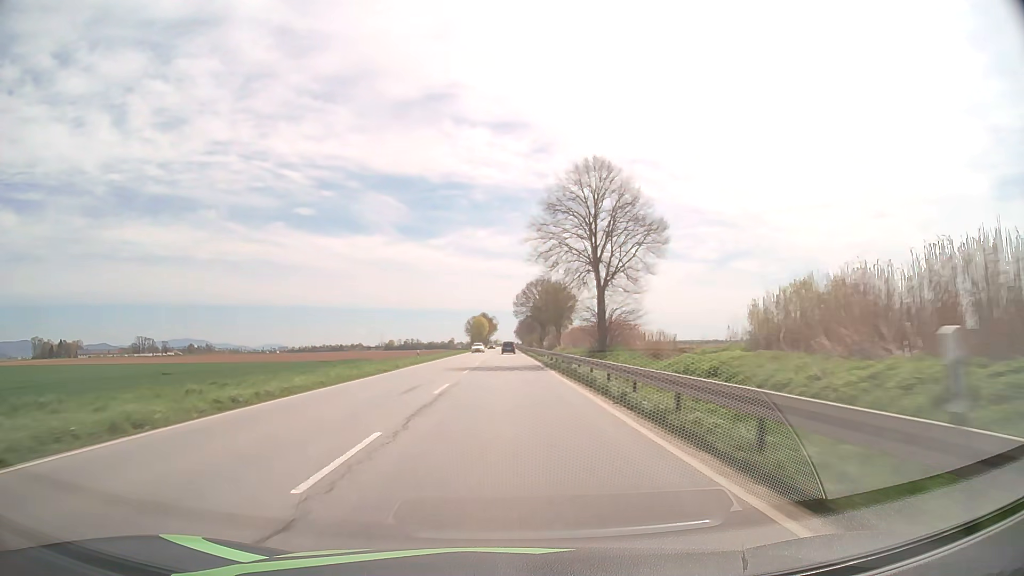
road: primary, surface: asphalt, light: Day
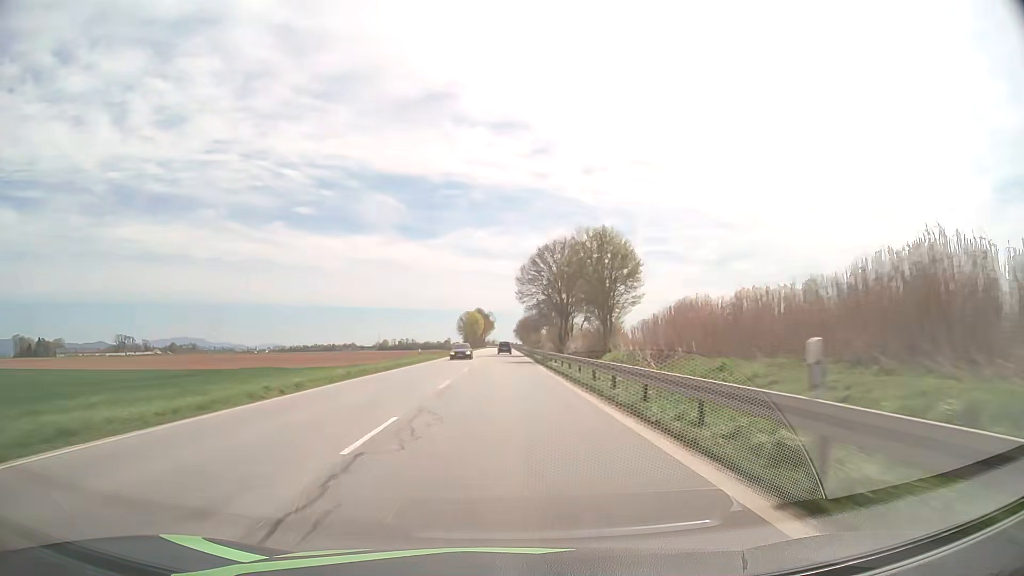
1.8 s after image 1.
(0.0, +45.8) m; 0°
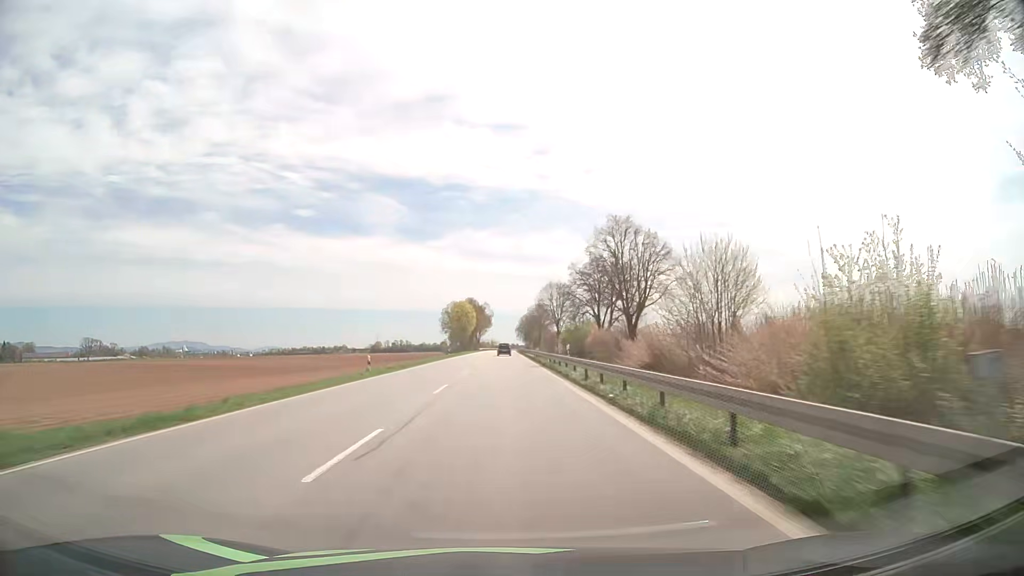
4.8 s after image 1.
(-0.4, +73.7) m; 0°
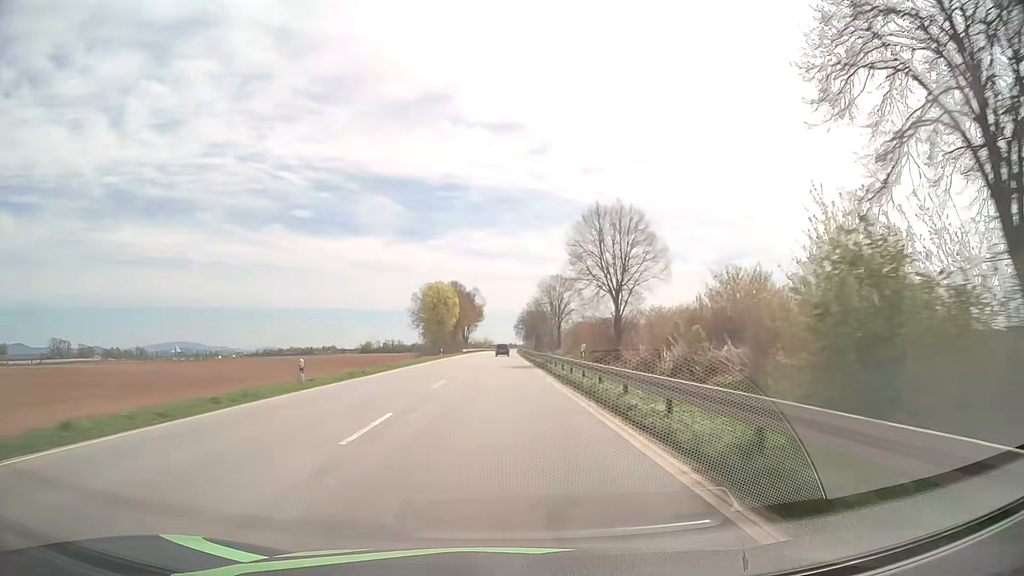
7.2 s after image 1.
(+0.2, +57.7) m; 0°
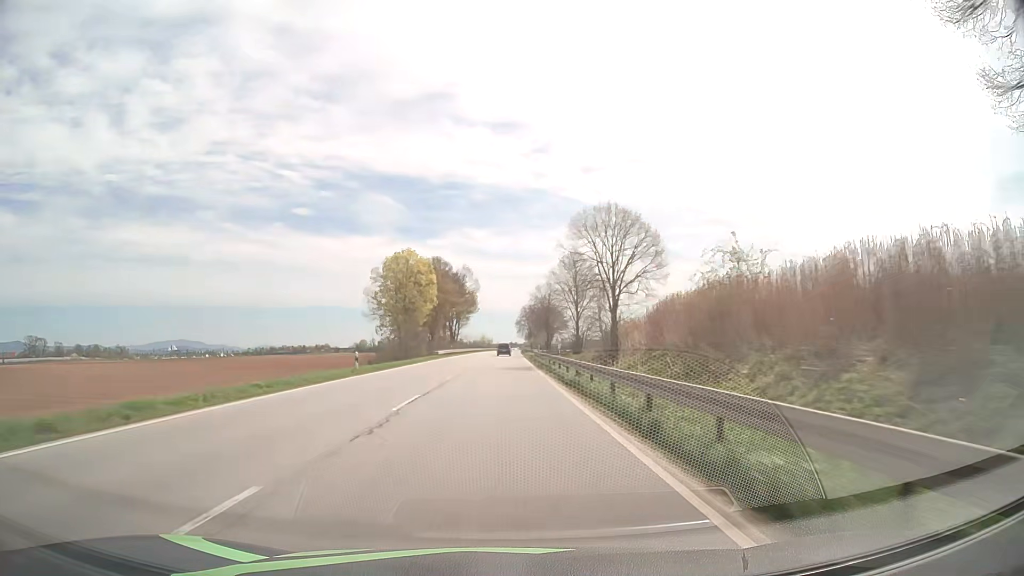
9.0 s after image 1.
(0.0, +43.2) m; 0°
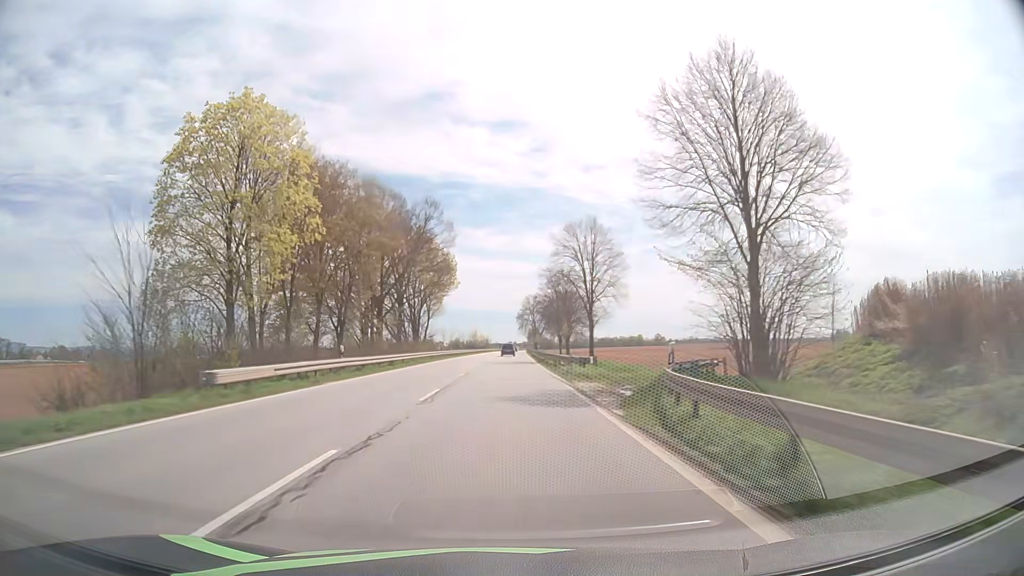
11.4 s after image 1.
(0.0, +57.9) m; 0°
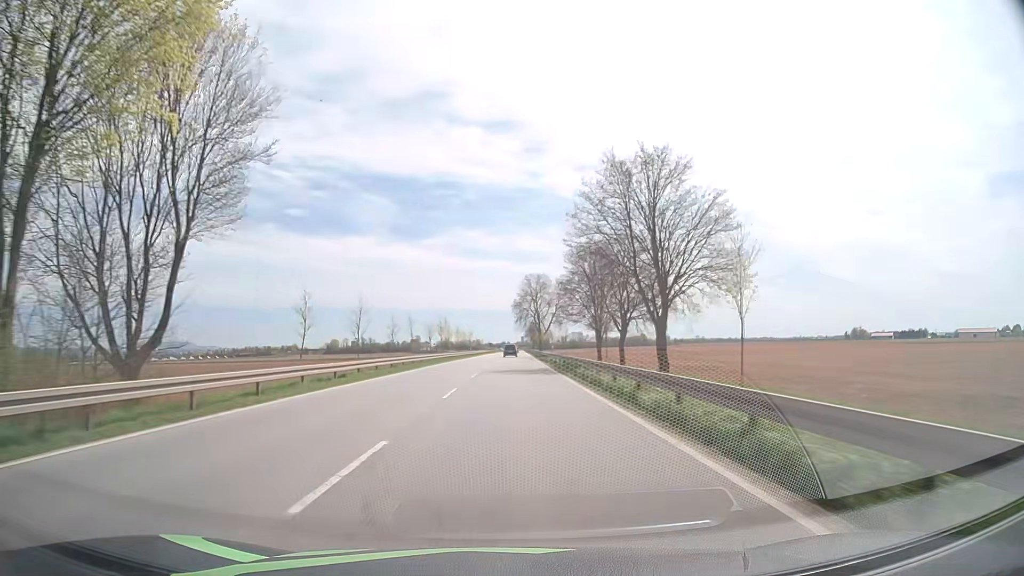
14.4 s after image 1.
(+0.4, +71.2) m; +1°
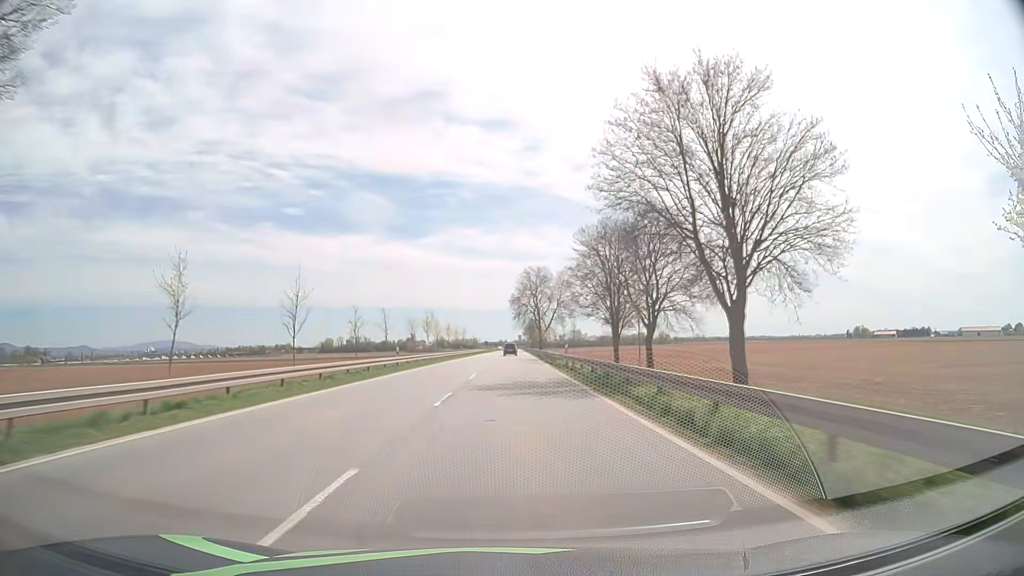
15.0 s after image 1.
(0.0, +14.2) m; 0°
(0, +10) (0, +20) (0, +30) (0, +40) (0, +50) (0, +60) (+1, +70) (+1, +80) (+1, +90) (+1, +100) m
